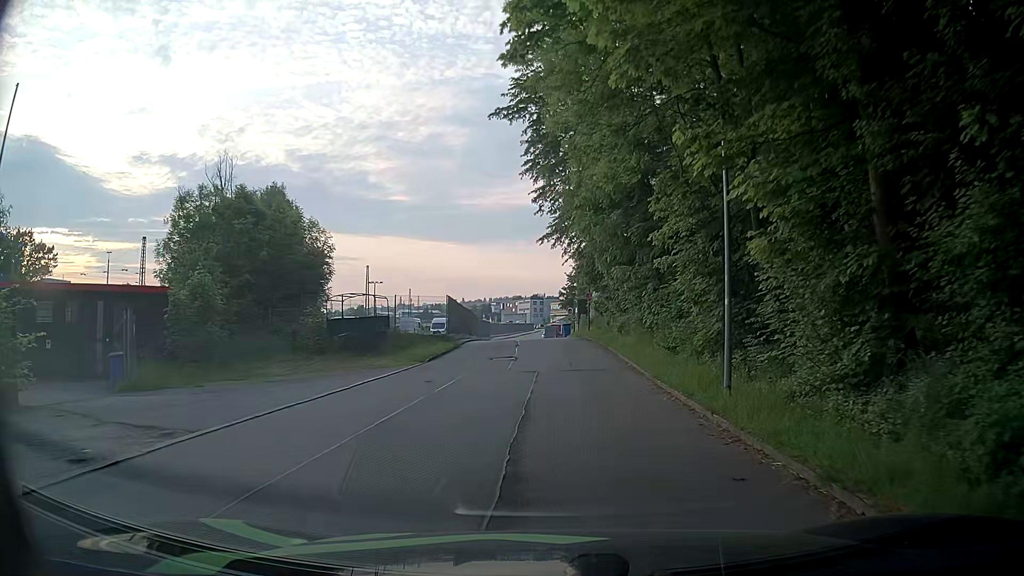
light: Day
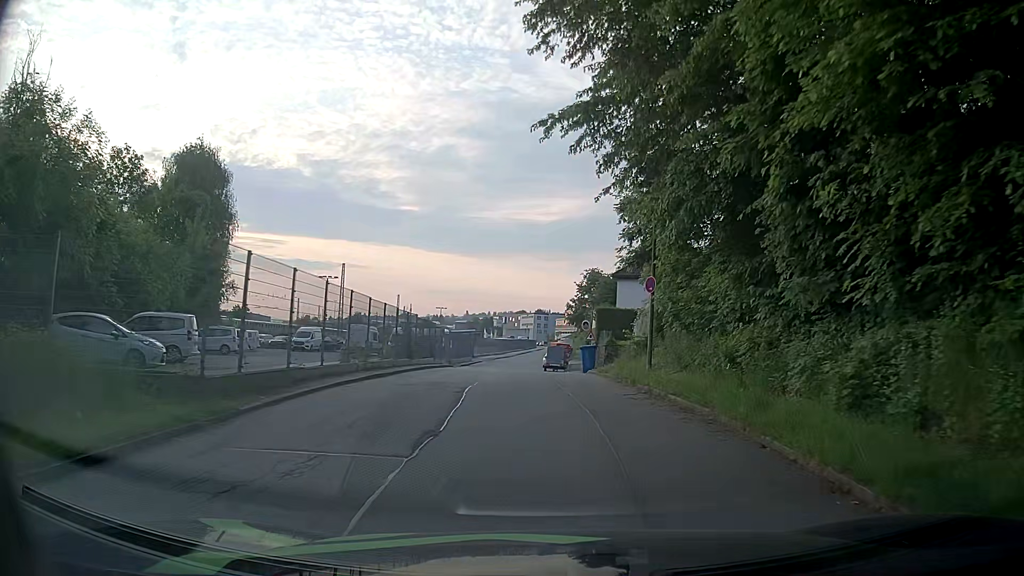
(-0.4, +23.7) m; 0°
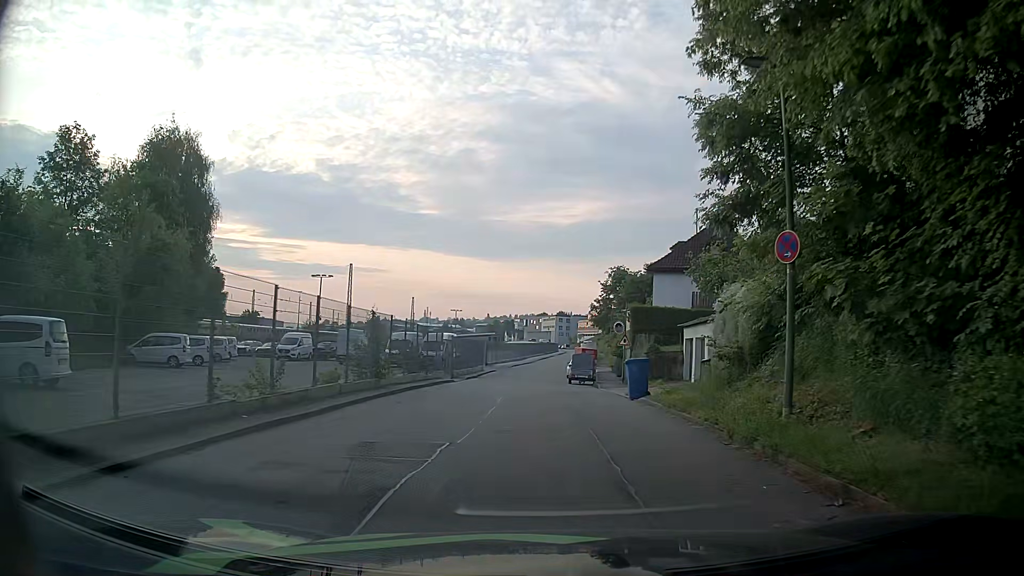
(-0.2, +8.8) m; -3°
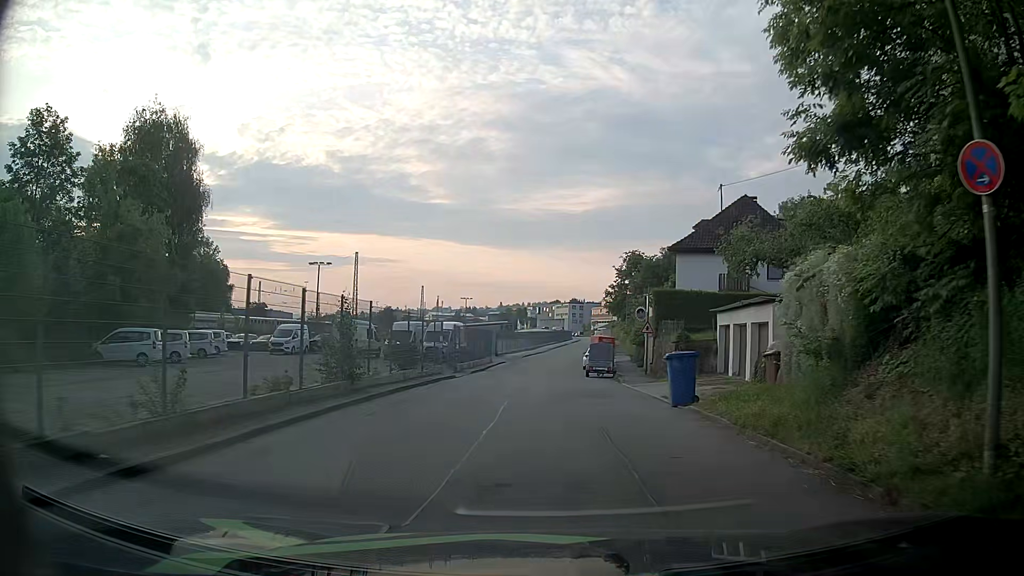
(0.0, +4.1) m; -1°
(0, +10) (0, +20) (0, +30) (0, +40) (0, +50) (+1, +60) (+2, +70) (+3, +80) (+4, +90) (+5, +100) m
